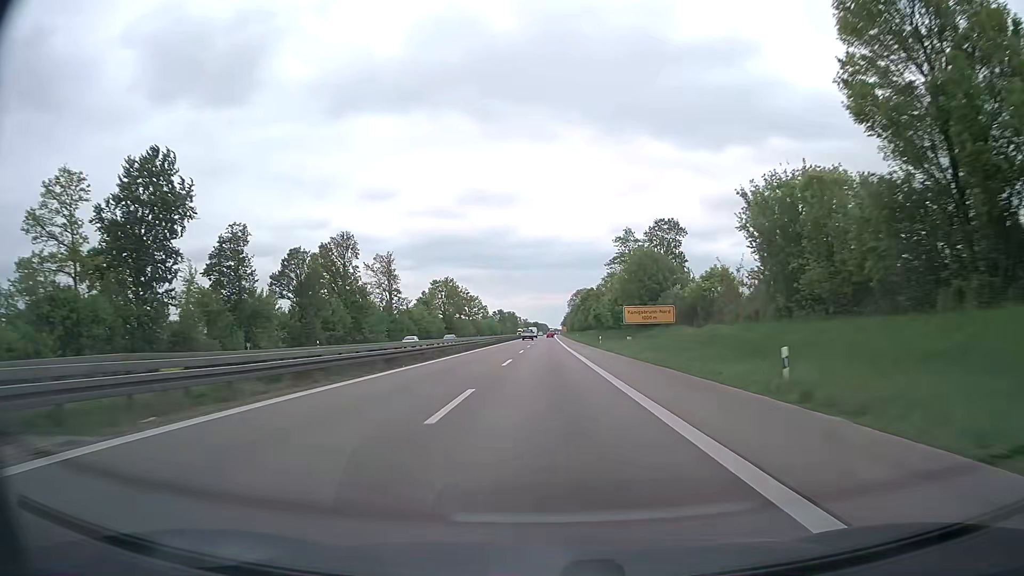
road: trunk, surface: asphalt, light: Day
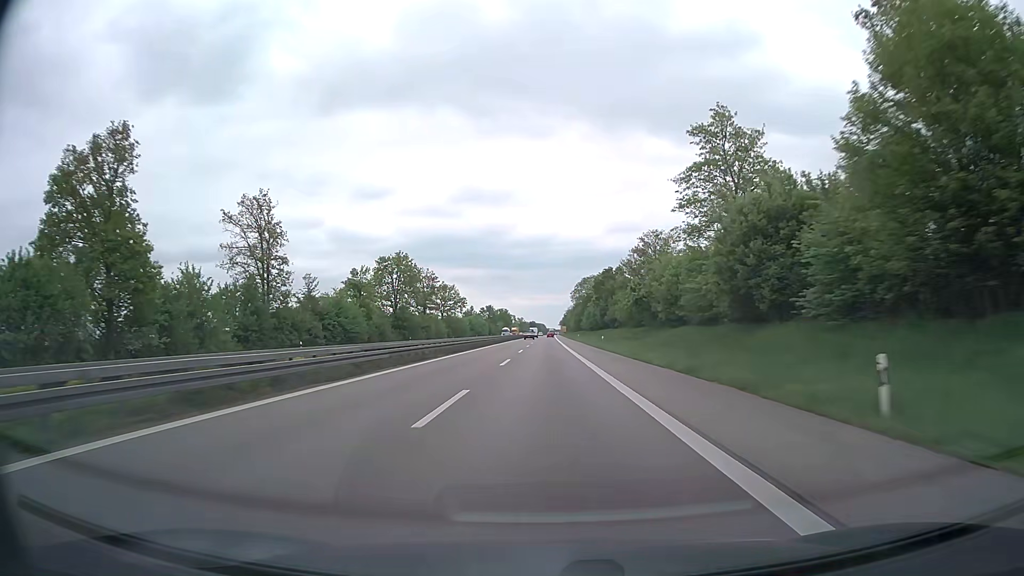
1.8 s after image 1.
(+0.4, +54.6) m; 0°
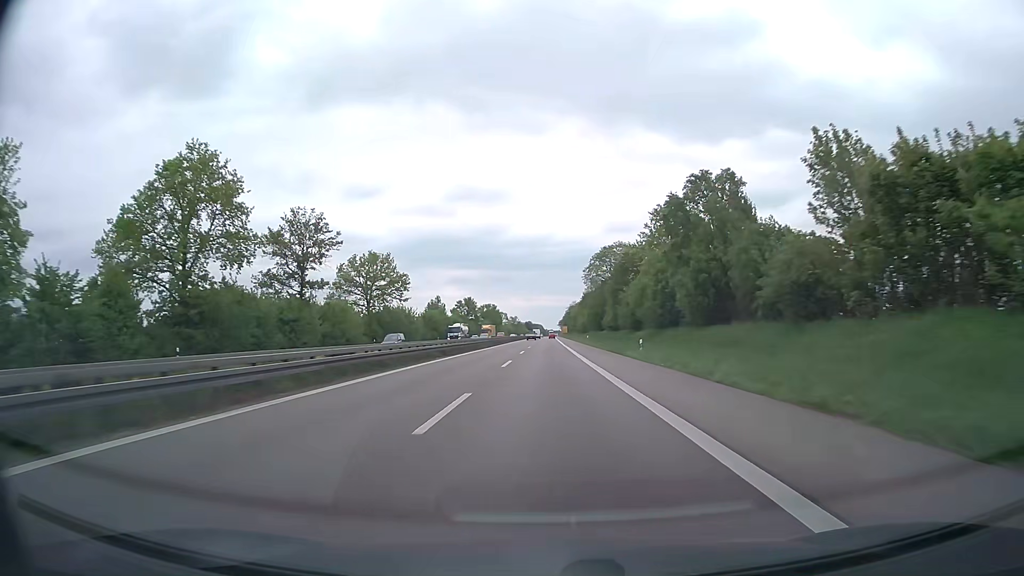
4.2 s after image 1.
(0.0, +72.8) m; 0°
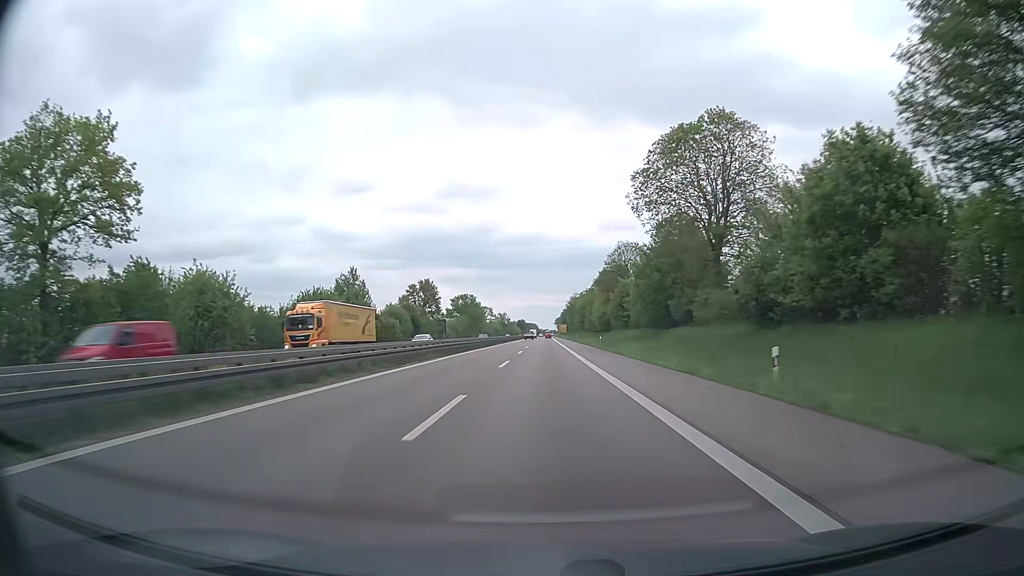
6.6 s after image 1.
(+0.3, +72.8) m; 0°
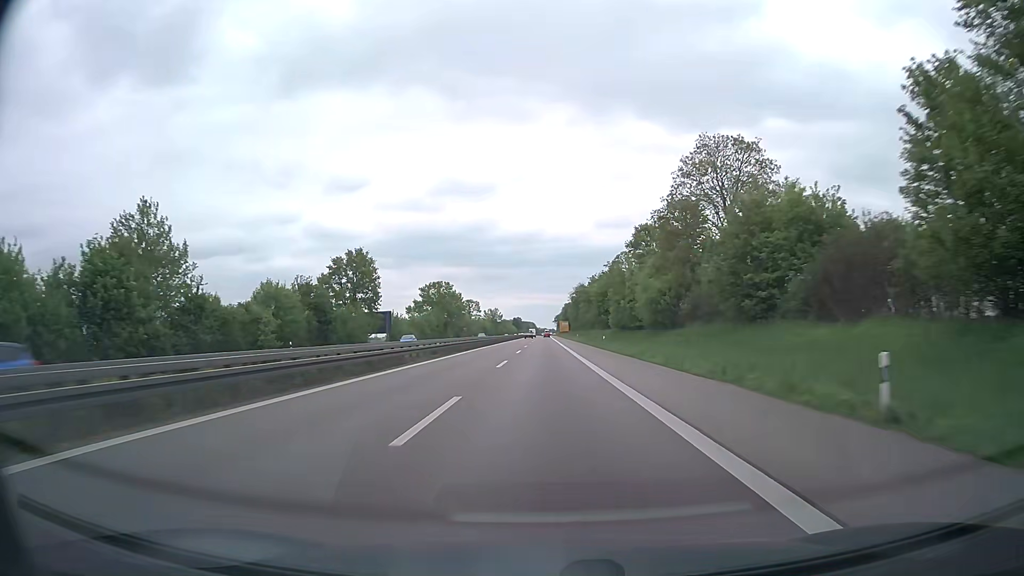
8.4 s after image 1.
(+0.2, +54.6) m; 0°
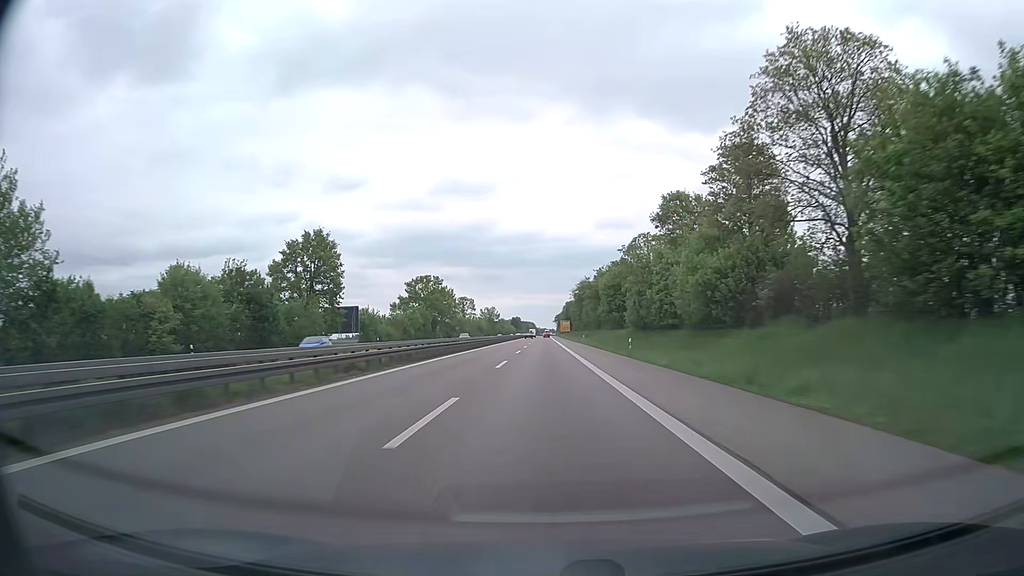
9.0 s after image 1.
(0.0, +18.2) m; 0°
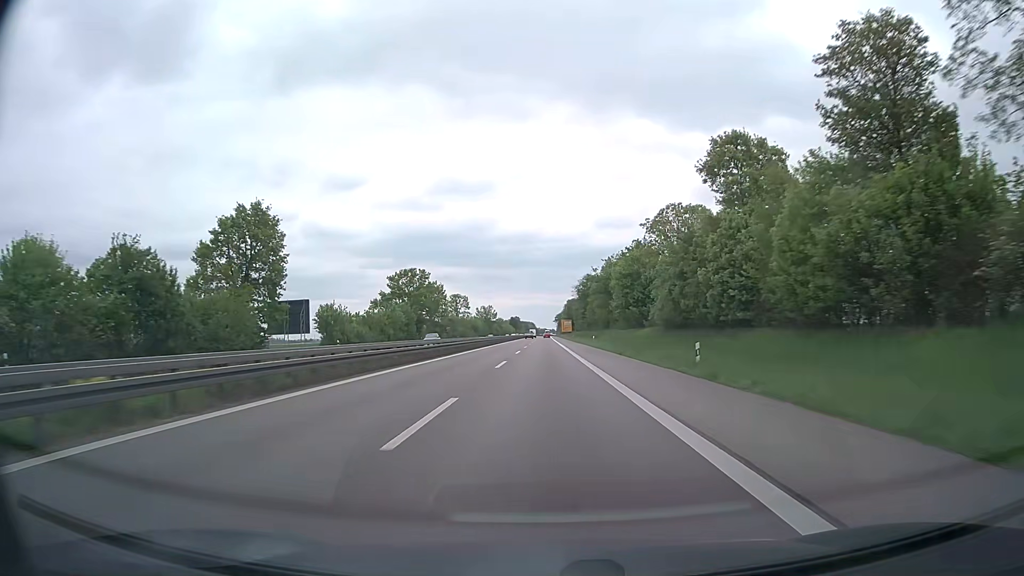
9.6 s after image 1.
(0.0, +18.2) m; 0°
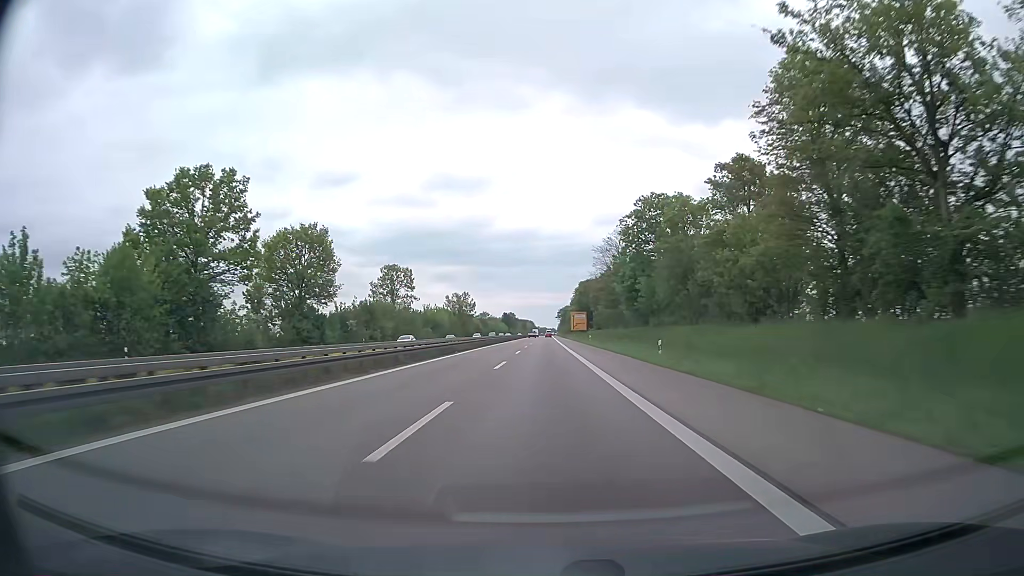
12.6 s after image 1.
(0.0, +91.0) m; 0°
(0, +10) (0, +20) (0, +30) (0, +40) (0, +50) (0, +60) (0, +70) (0, +80) (0, +90) (0, +100) m
